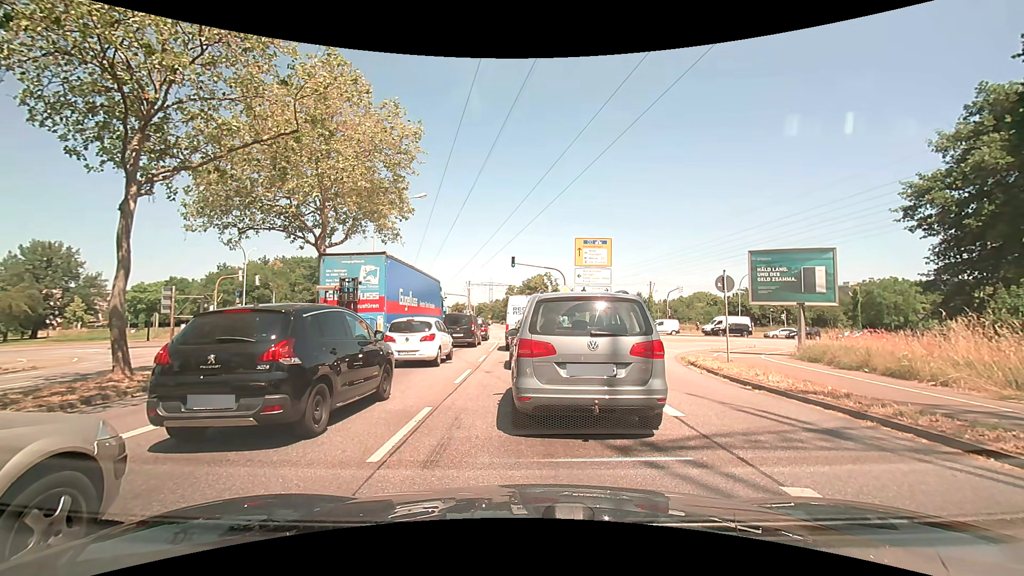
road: primary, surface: asphalt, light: Day
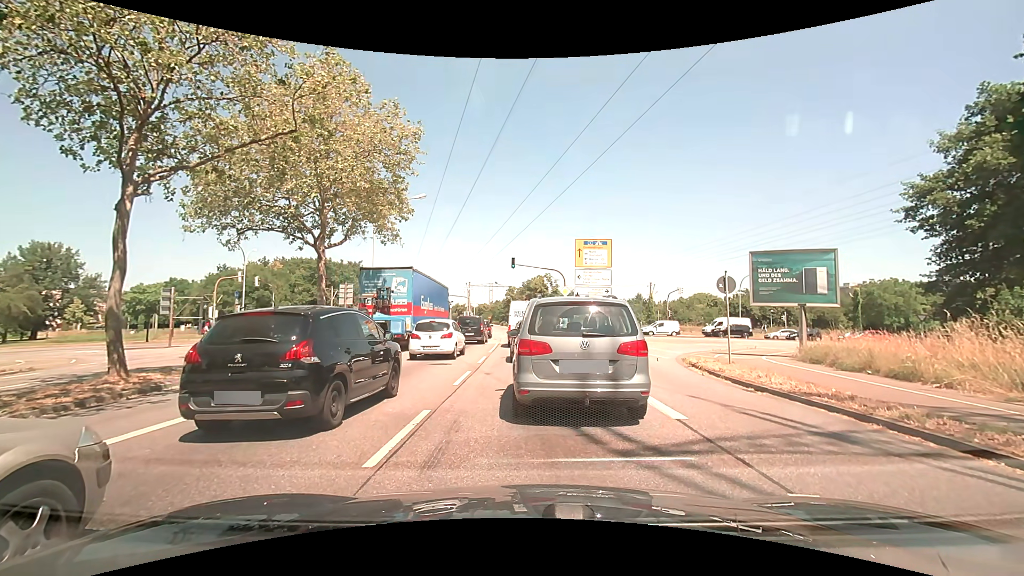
(0.0, +0.1) m; 0°
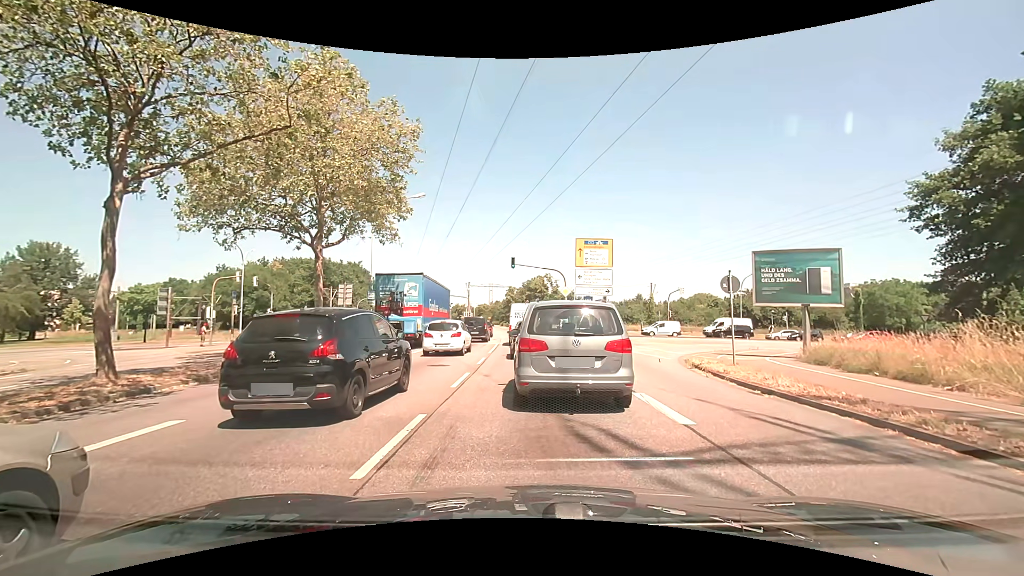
(0.0, +0.3) m; 0°
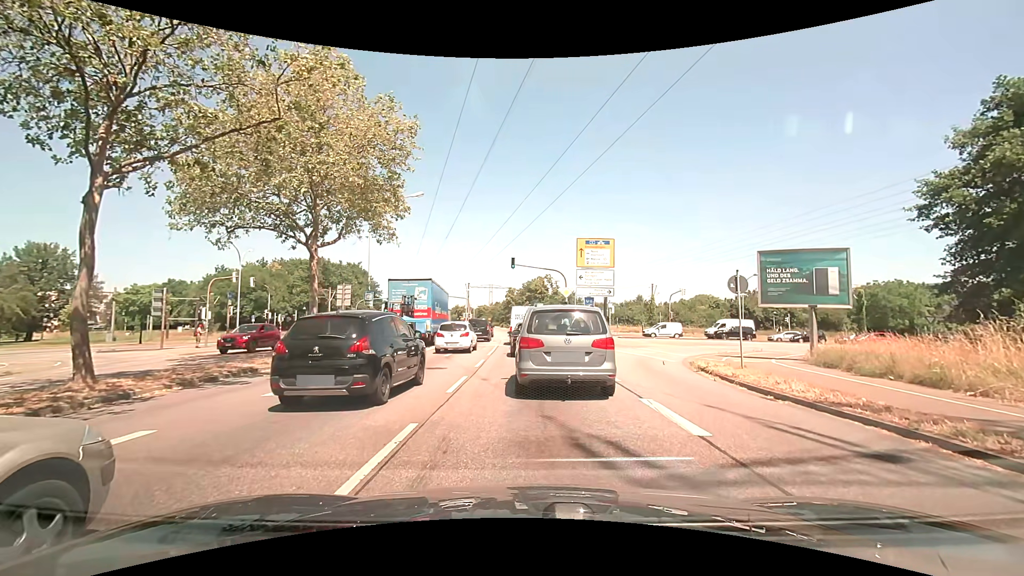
(0.0, +0.6) m; 0°
